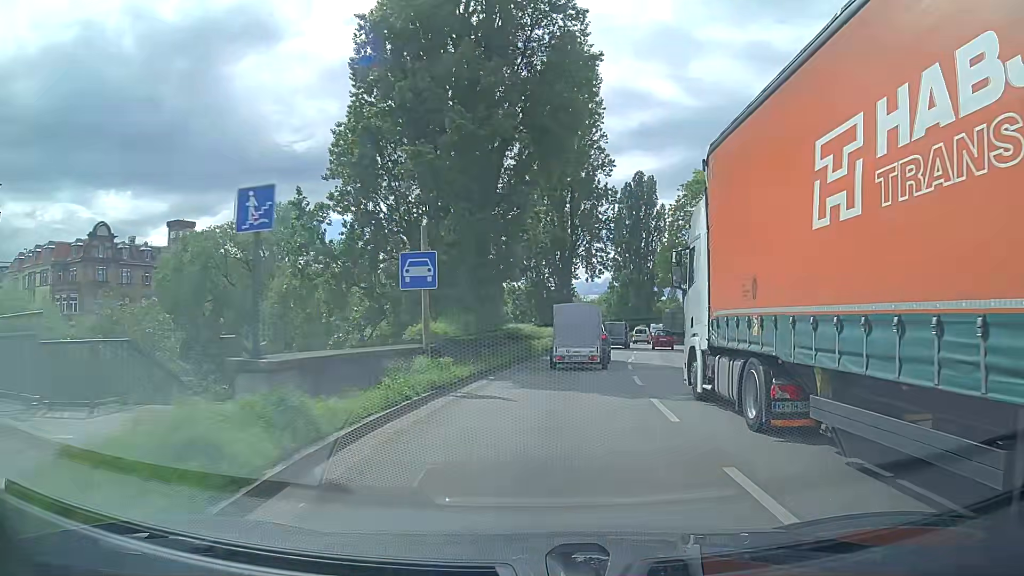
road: trunk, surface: asphalt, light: Day
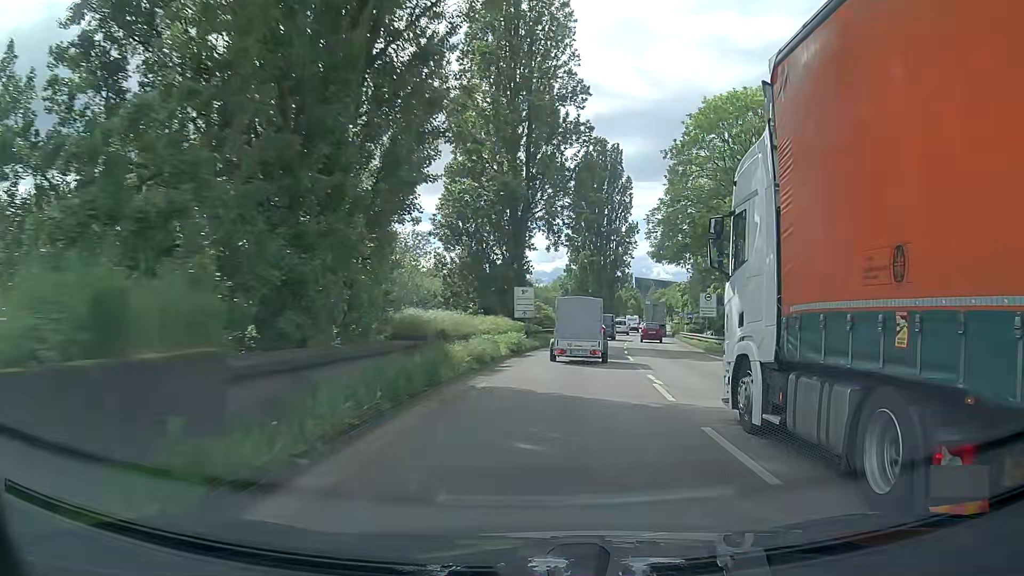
(+0.4, +15.9) m; +4°
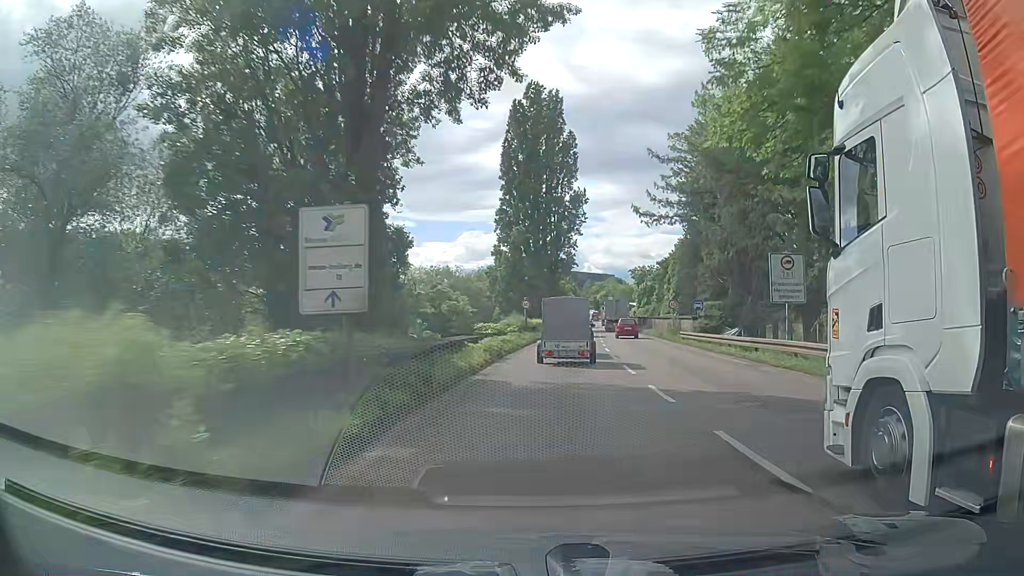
(+1.4, +24.5) m; +6°
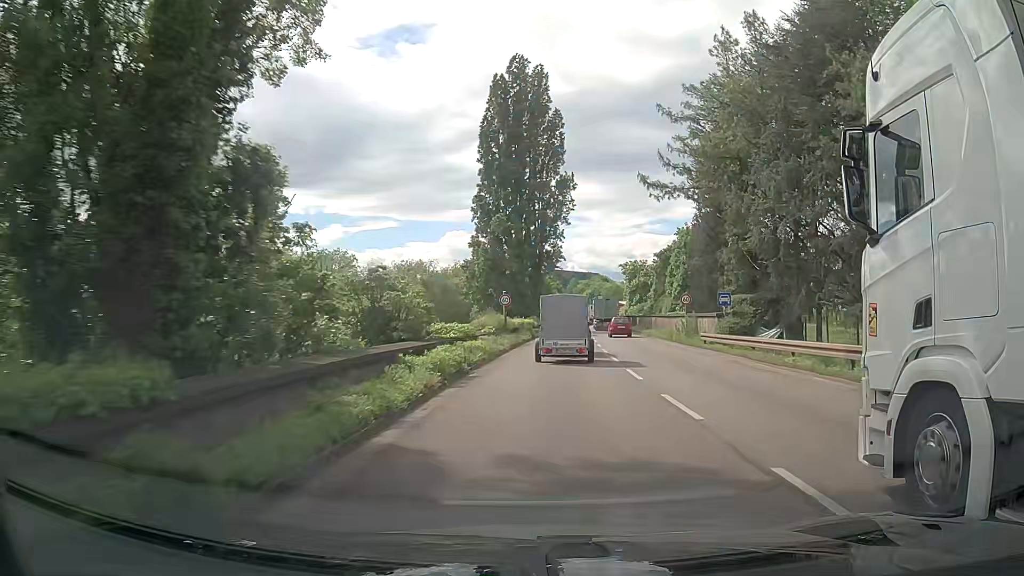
(+0.1, +8.4) m; +1°
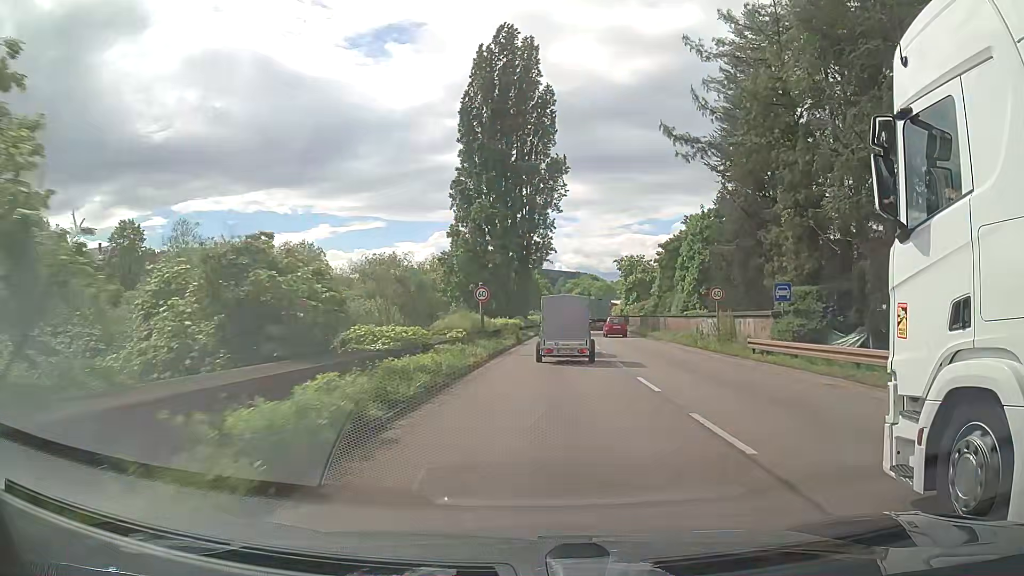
(+0.2, +8.5) m; +2°
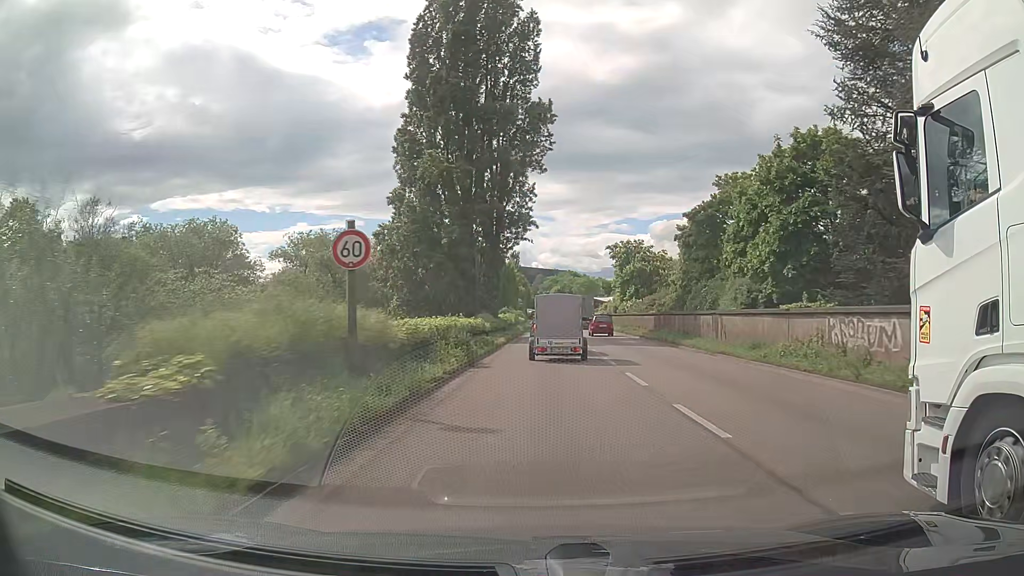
(+0.2, +17.3) m; +2°
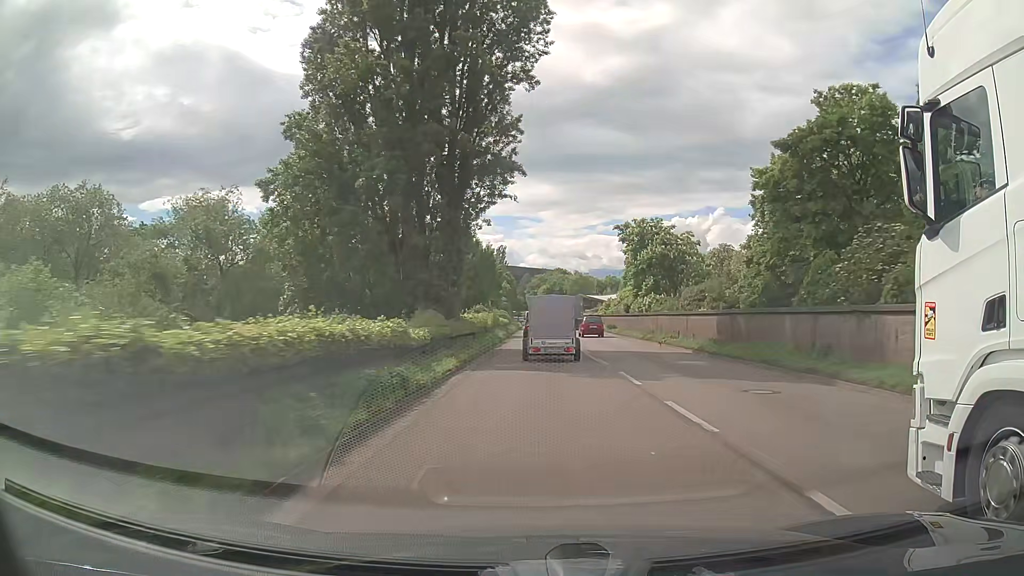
(+0.2, +17.7) m; +1°
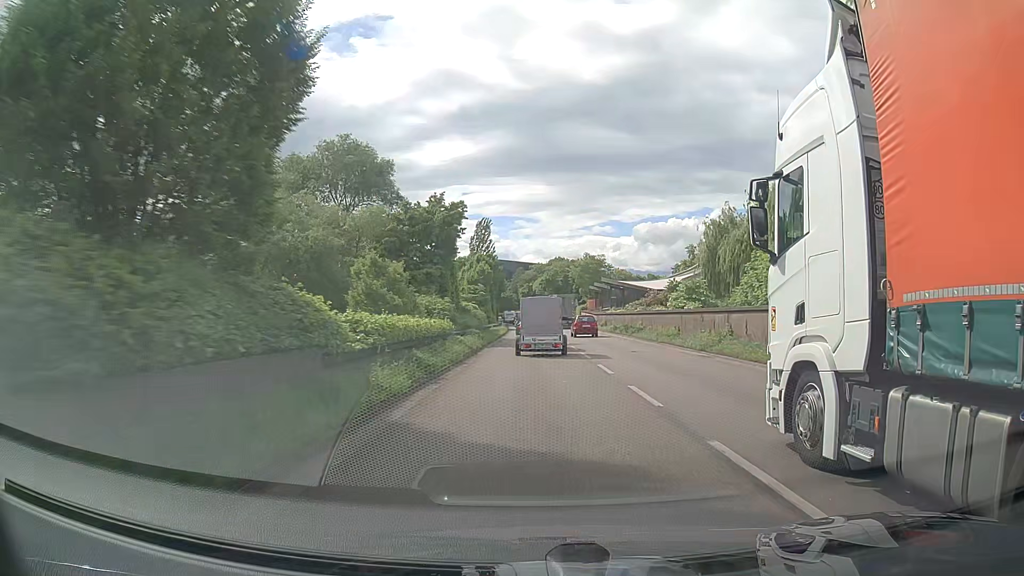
(+0.3, +45.9) m; 0°
(0, +10) (0, +20) (0, +30) (0, +40) (0, +50) (0, +60) (0, +70) (-1, +80) (-1, +90) (-2, +100) m
